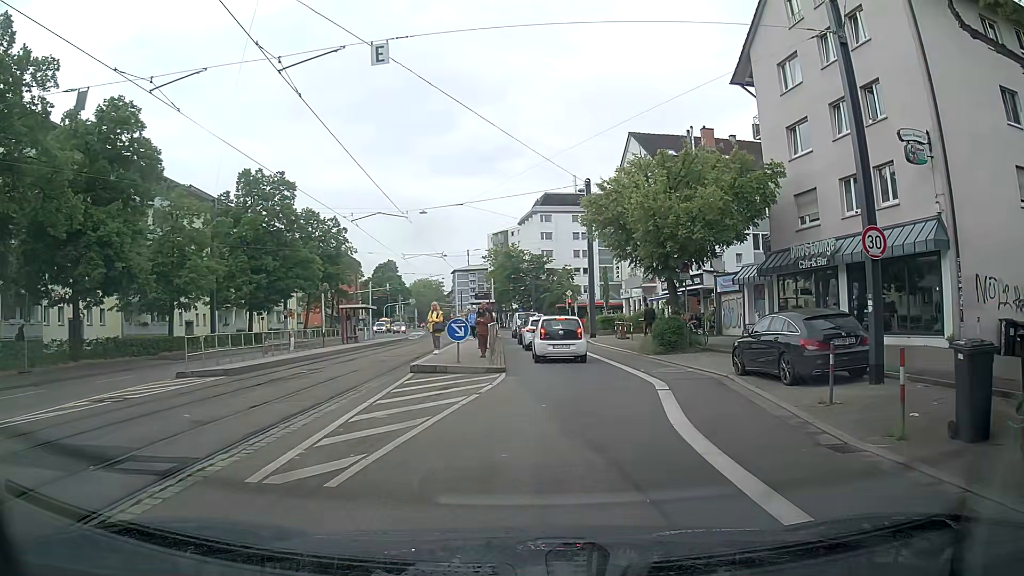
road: primary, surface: asphalt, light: Day
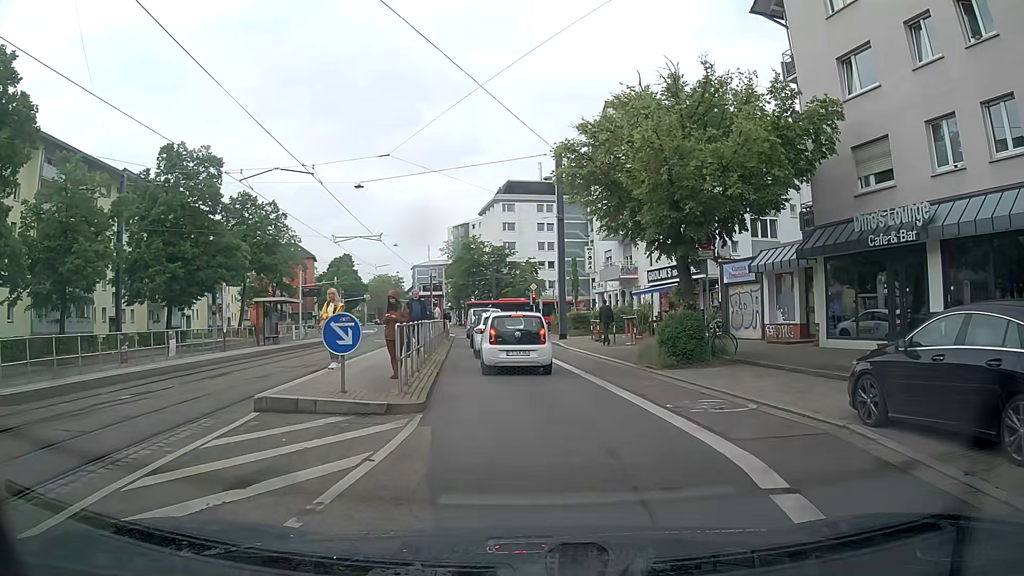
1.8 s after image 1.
(+0.3, +7.8) m; +2°
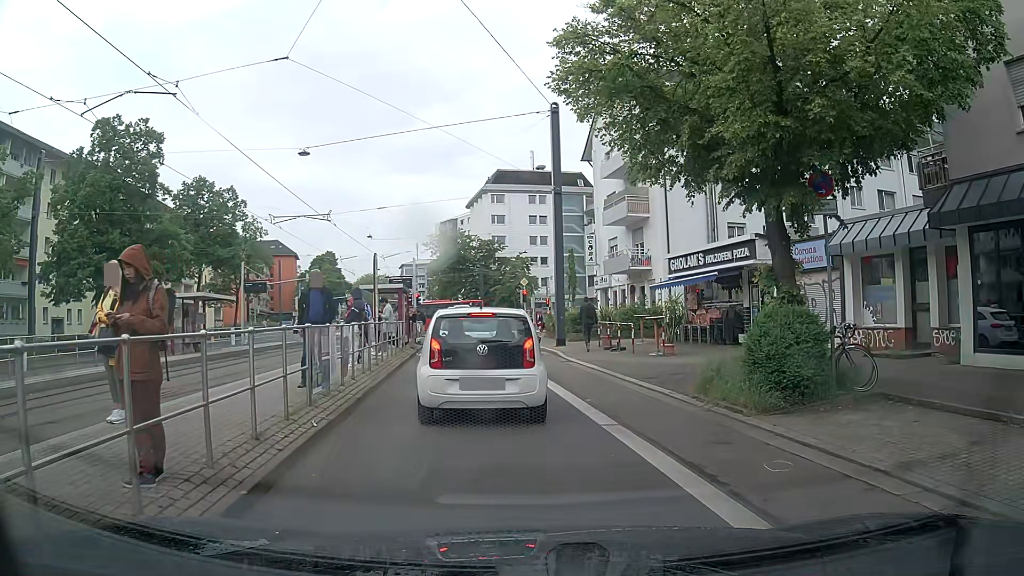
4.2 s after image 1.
(+0.3, +7.7) m; 0°
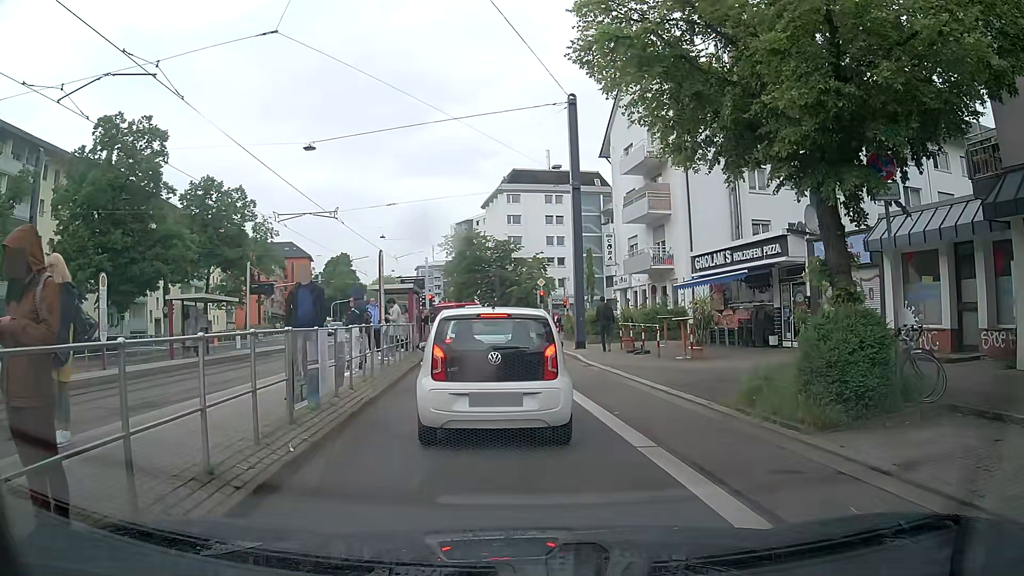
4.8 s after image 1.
(0.0, +1.3) m; -1°
